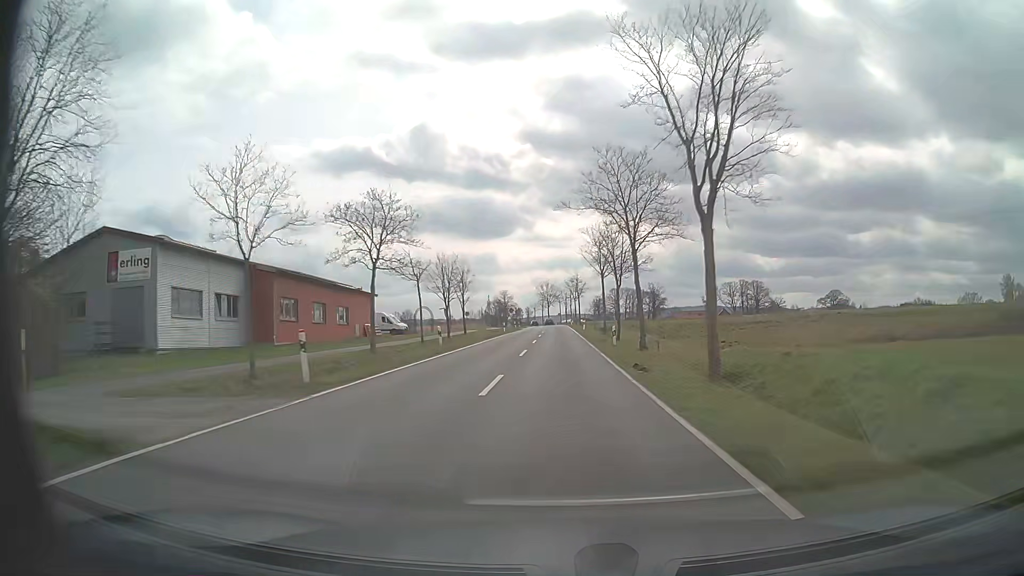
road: tertiary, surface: asphalt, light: Day
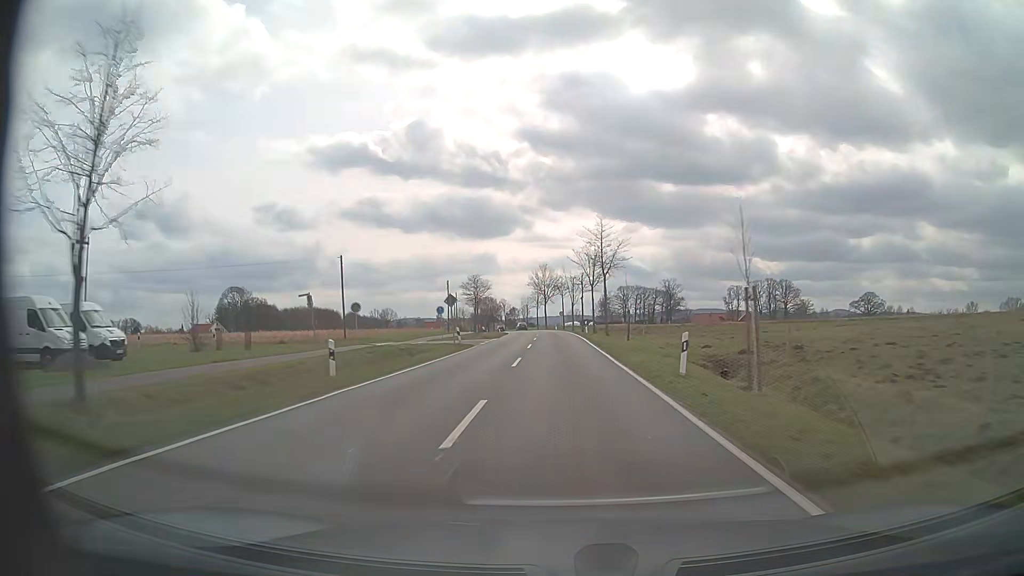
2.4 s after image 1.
(-0.2, +53.0) m; 0°
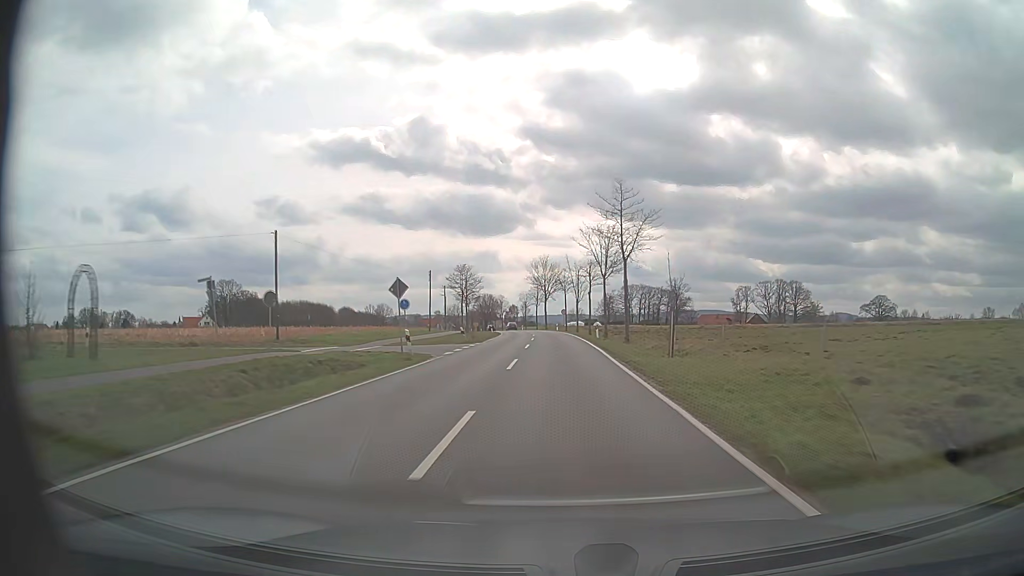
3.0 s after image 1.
(0.0, +13.3) m; 0°
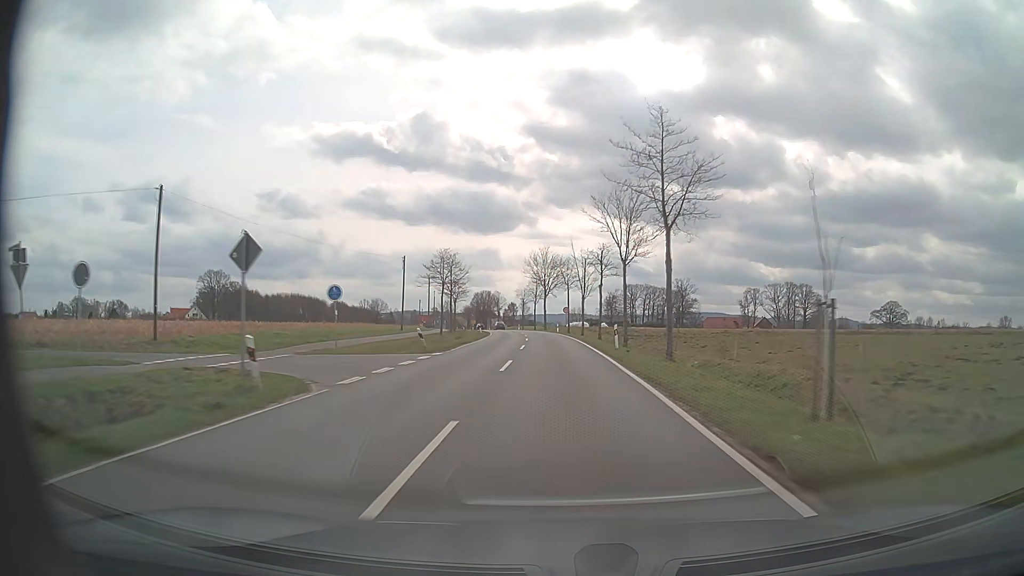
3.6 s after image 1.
(0.0, +13.3) m; 0°
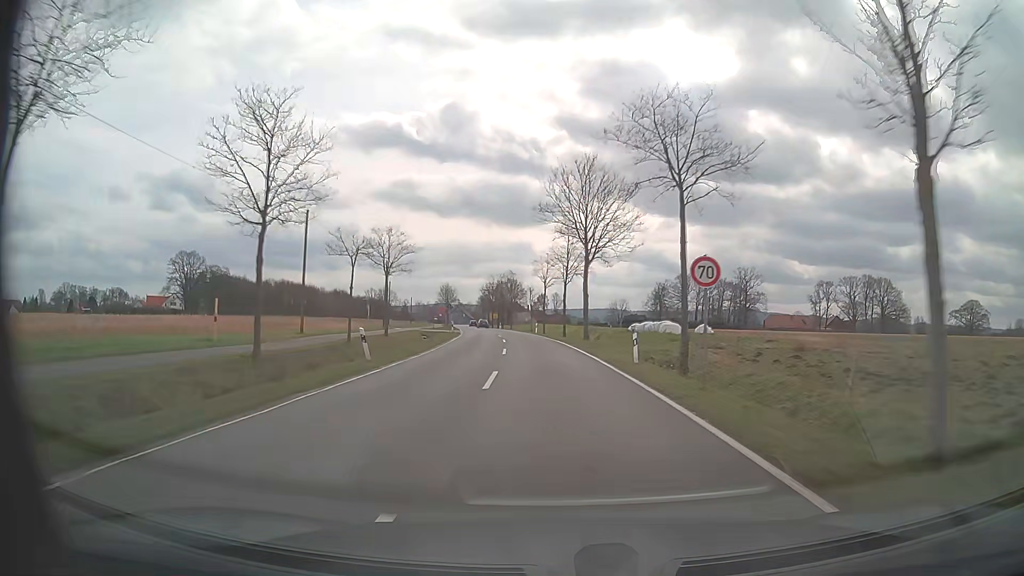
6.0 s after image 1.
(-1.0, +52.1) m; -3°
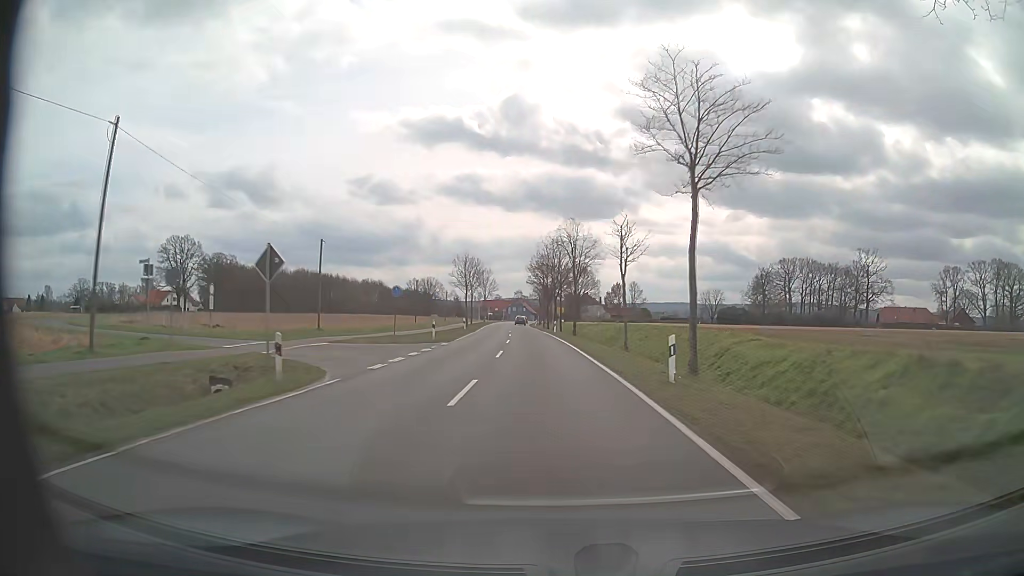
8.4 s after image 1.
(-2.7, +50.7) m; -6°
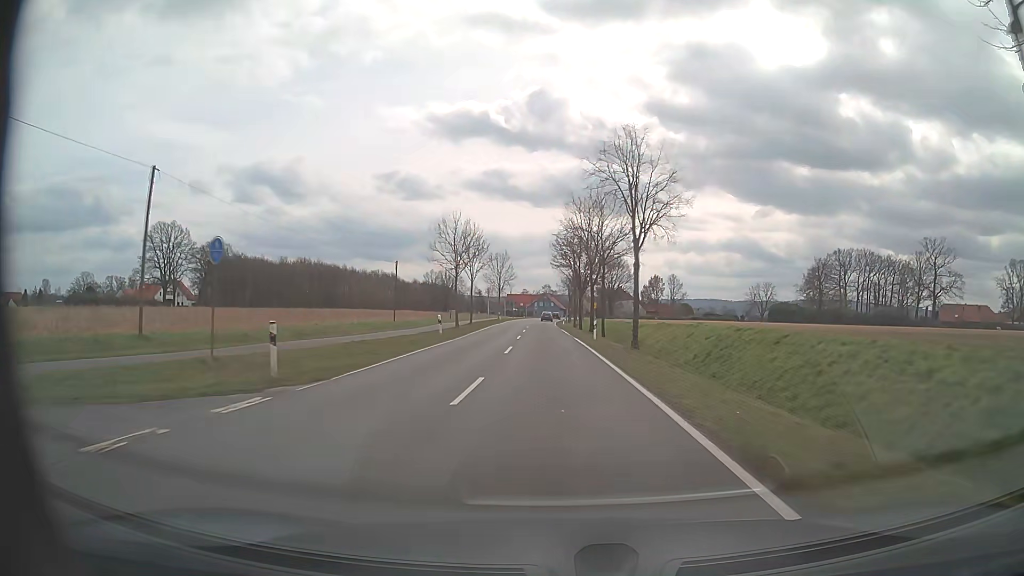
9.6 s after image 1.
(-0.6, +24.3) m; -3°
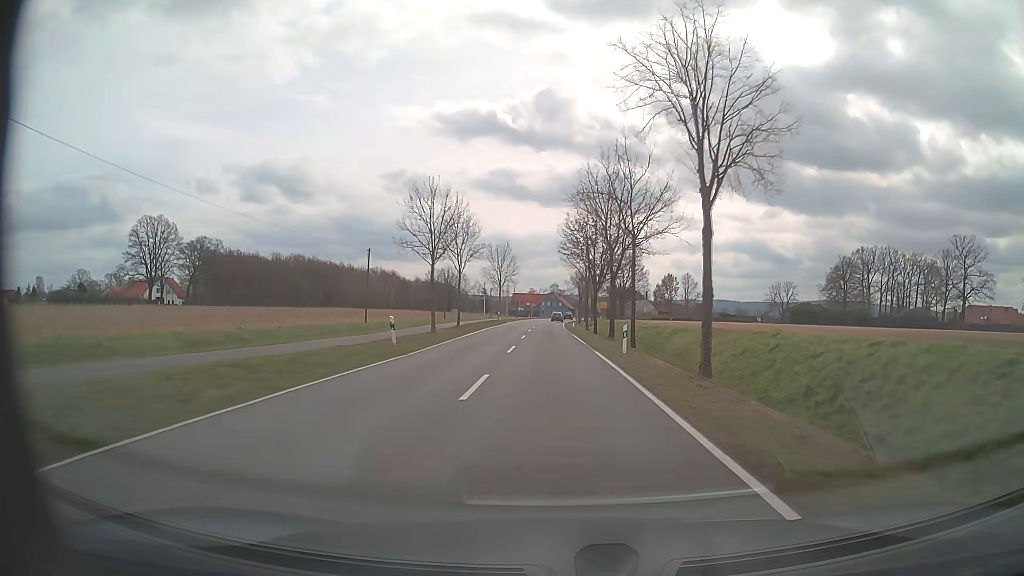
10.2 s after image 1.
(-0.1, +11.5) m; -1°
(0, +10) (0, +20) (0, +30) (0, +40) (-1, +50) (-1, +60) (-1, +70) (-1, +80) (-1, +90) (-1, +100) m
